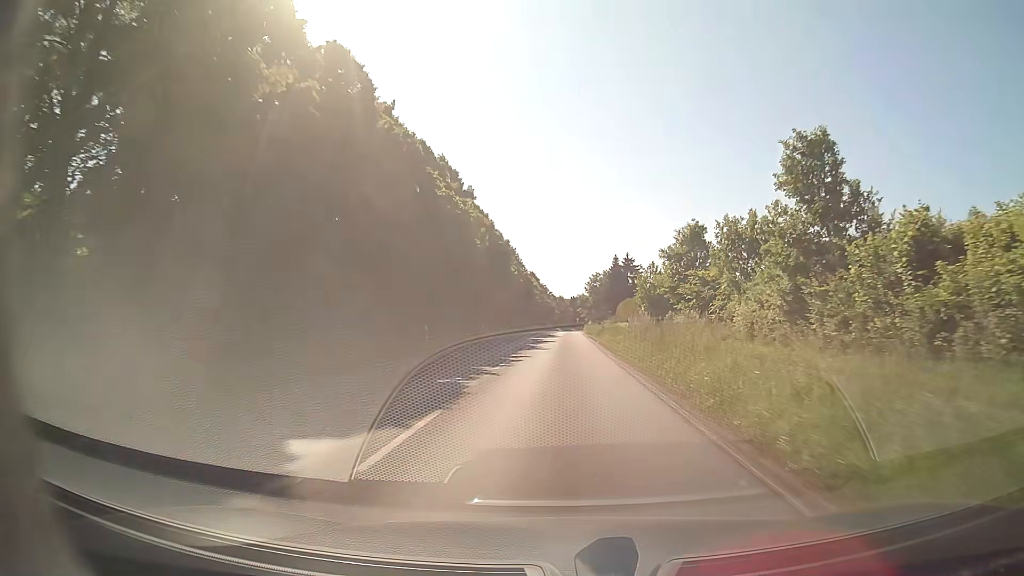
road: secondary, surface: asphalt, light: Day
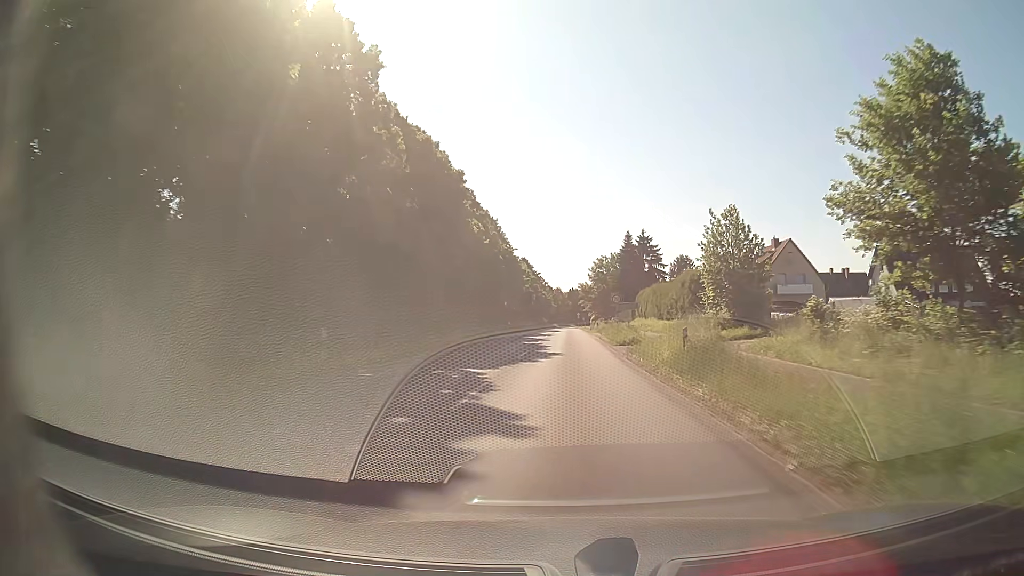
(+0.3, +32.4) m; 0°
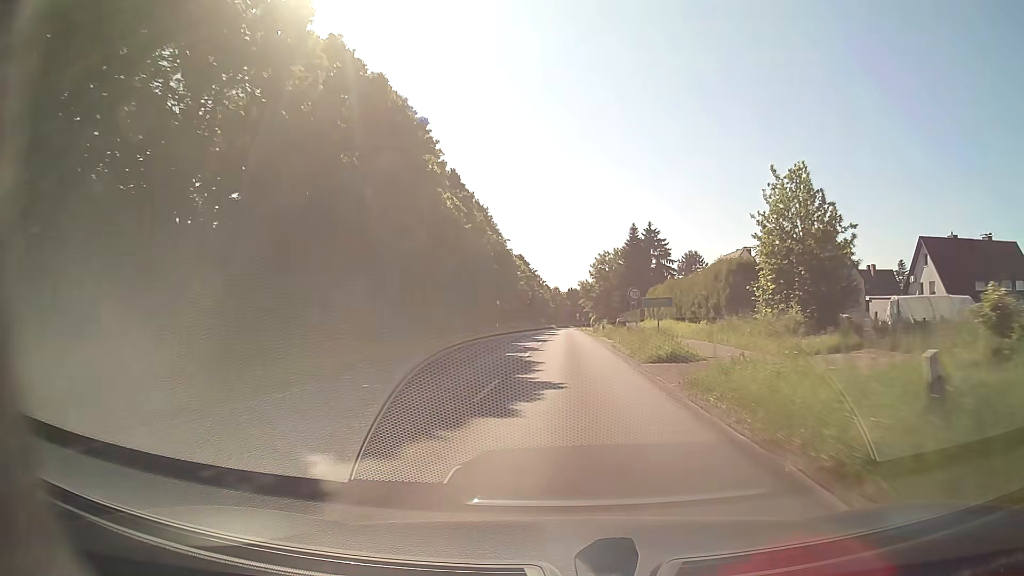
(0.0, +10.8) m; 0°
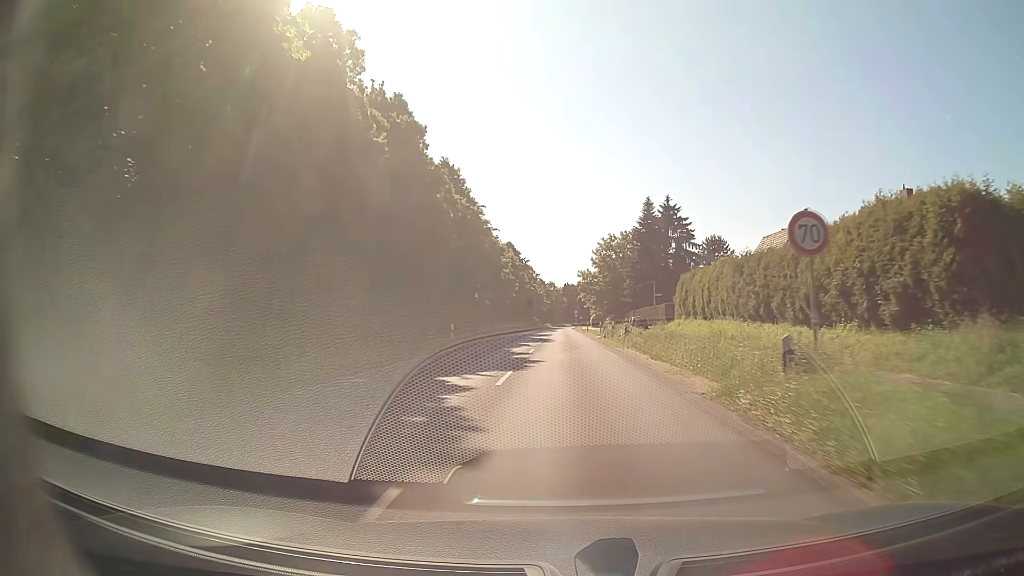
(0.0, +21.7) m; 0°
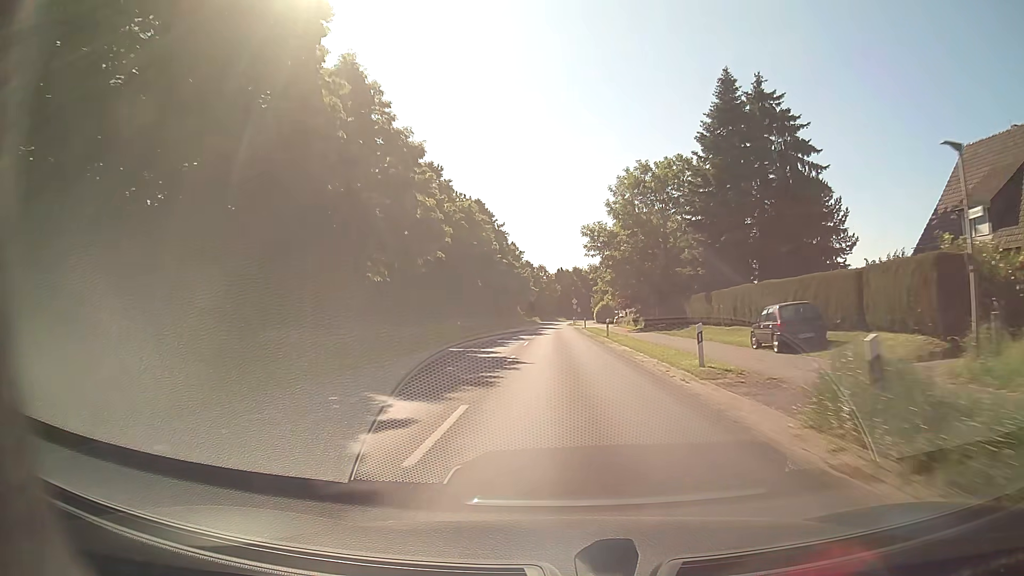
(+0.1, +43.4) m; 0°
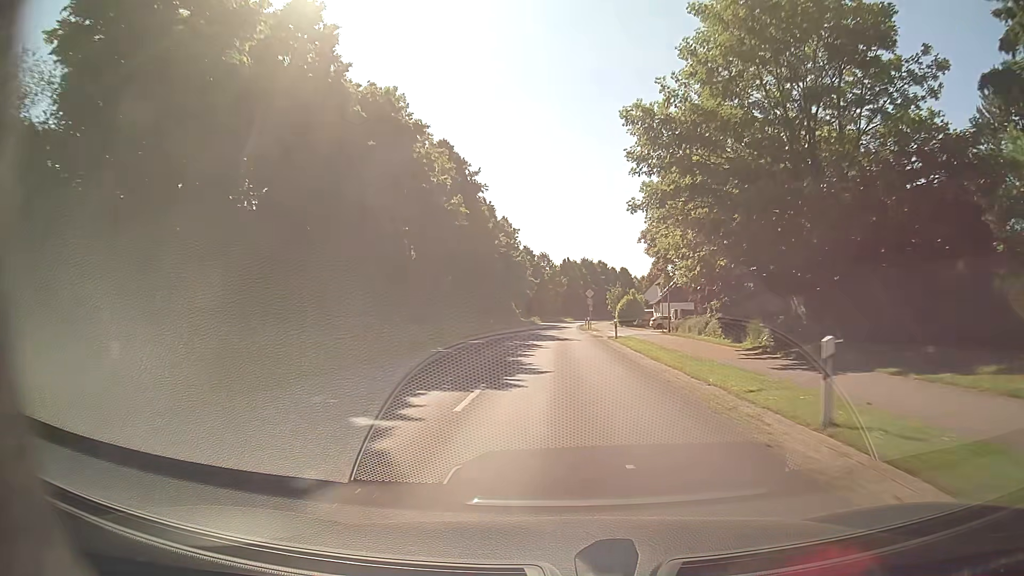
(0.0, +32.6) m; 0°
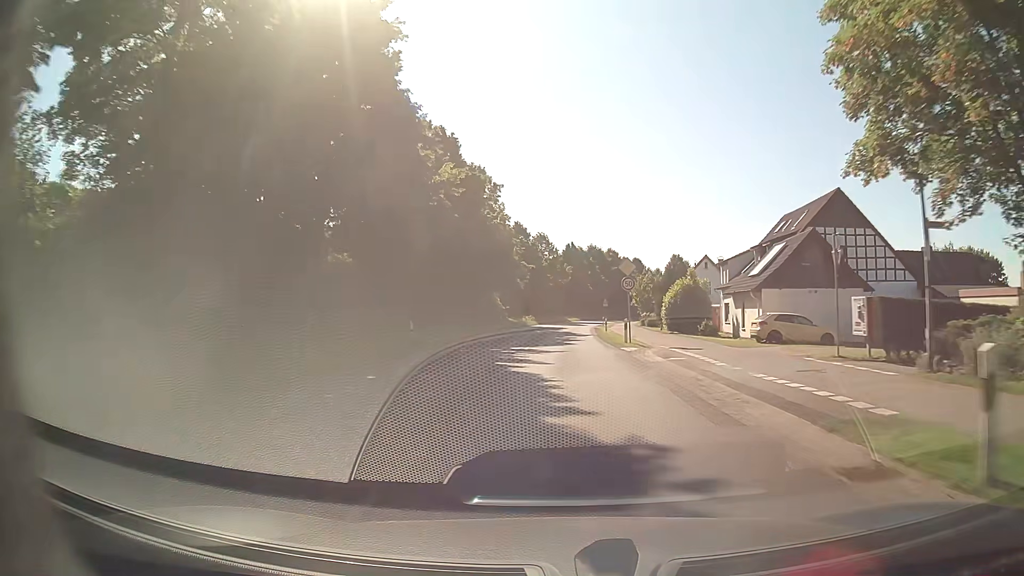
(-0.1, +32.5) m; 0°
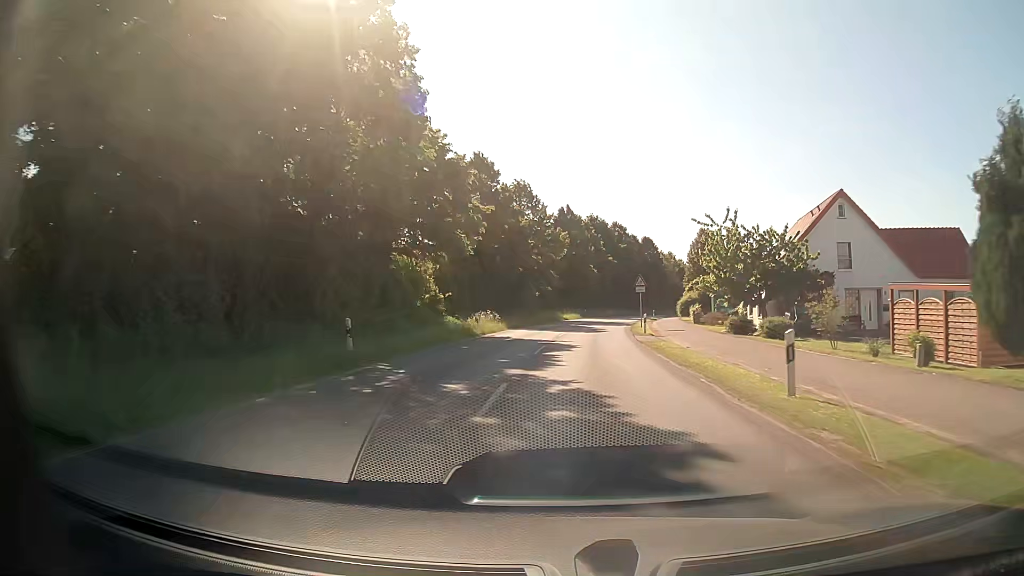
(+0.2, +40.6) m; +1°
(0, +10) (0, +20) (+1, +30) (+2, +40) (+3, +50) (+5, +60) (+6, +70) (+8, +79) (+10, +89) (+13, +99) m
